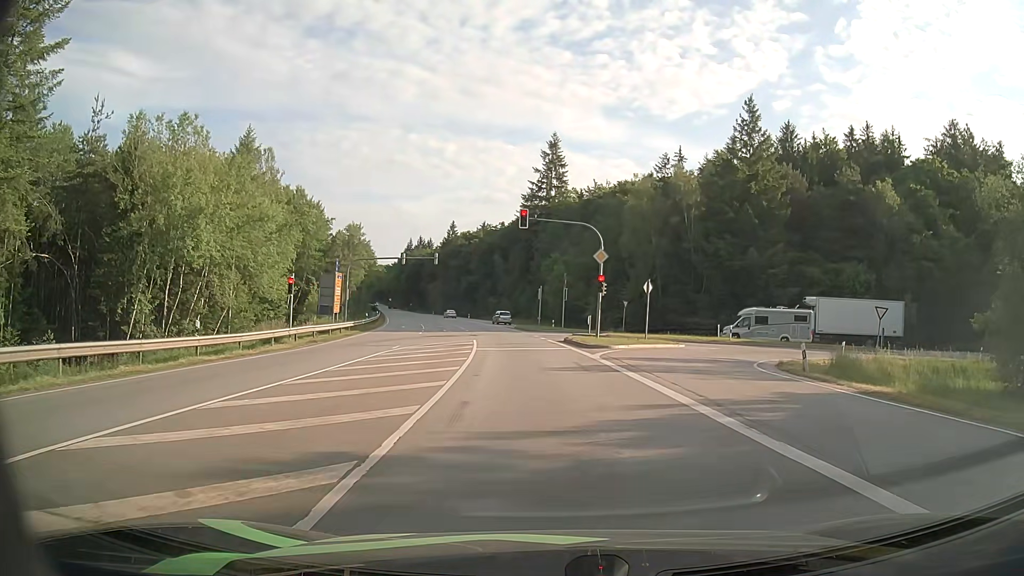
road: secondary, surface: asphalt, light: Day
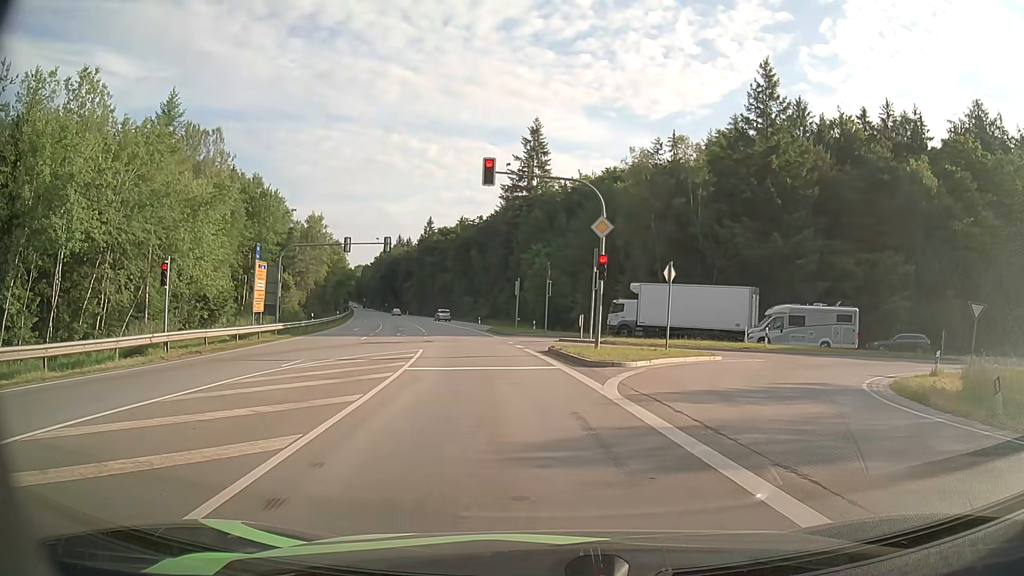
(+0.2, +10.3) m; +2°
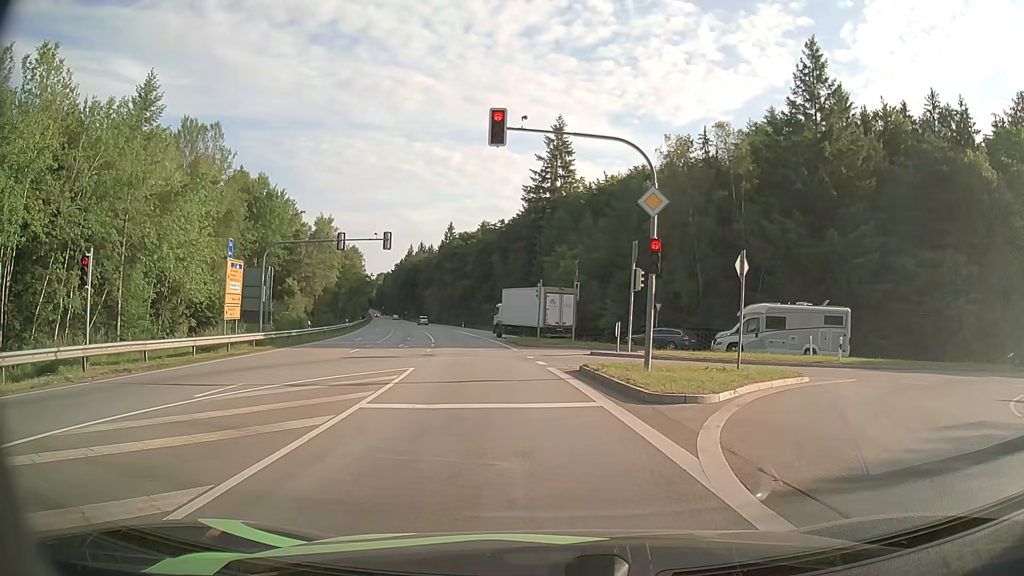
(0.0, +6.2) m; -1°
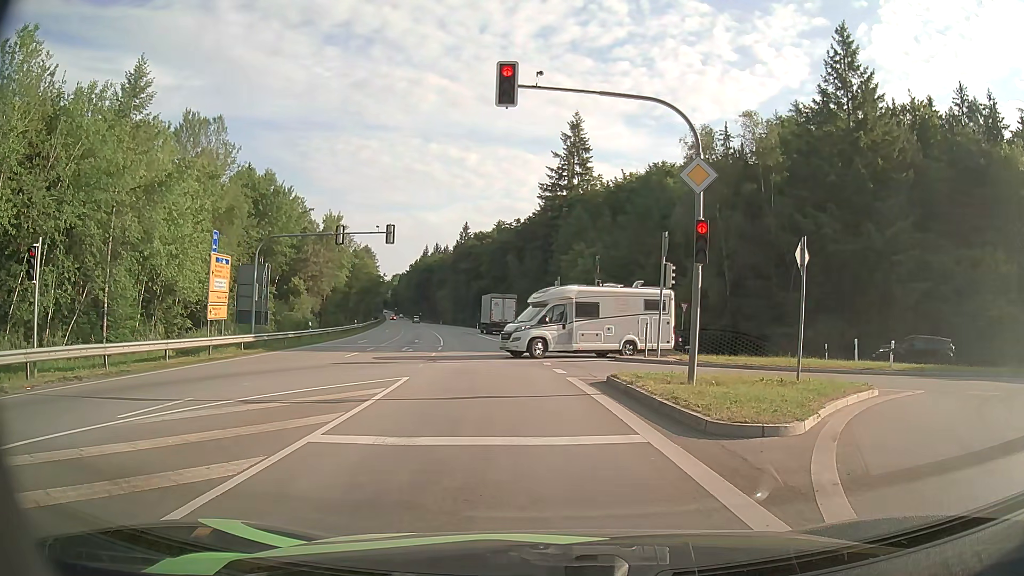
(0.0, +3.2) m; 0°
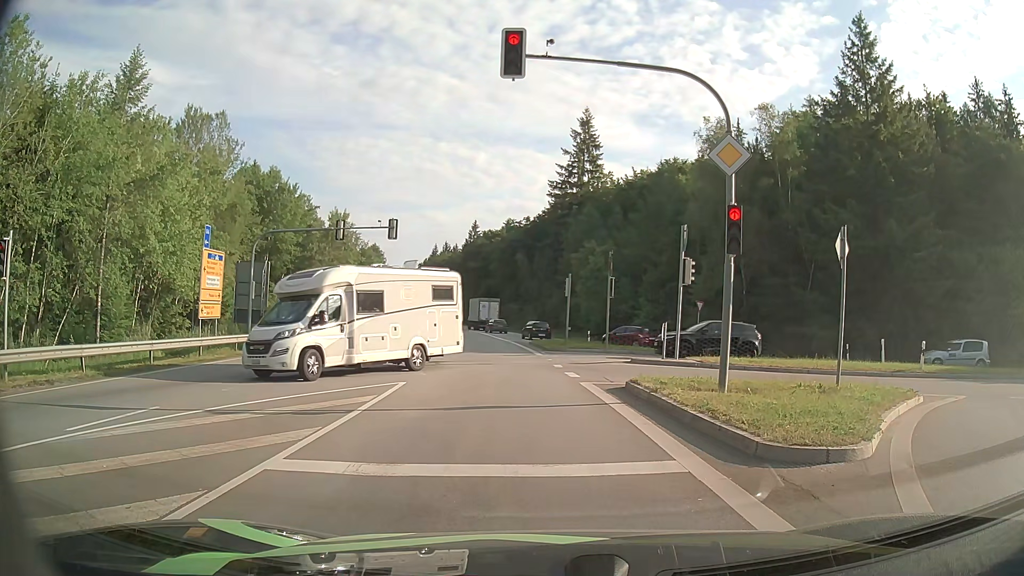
(0.0, +1.6) m; 0°
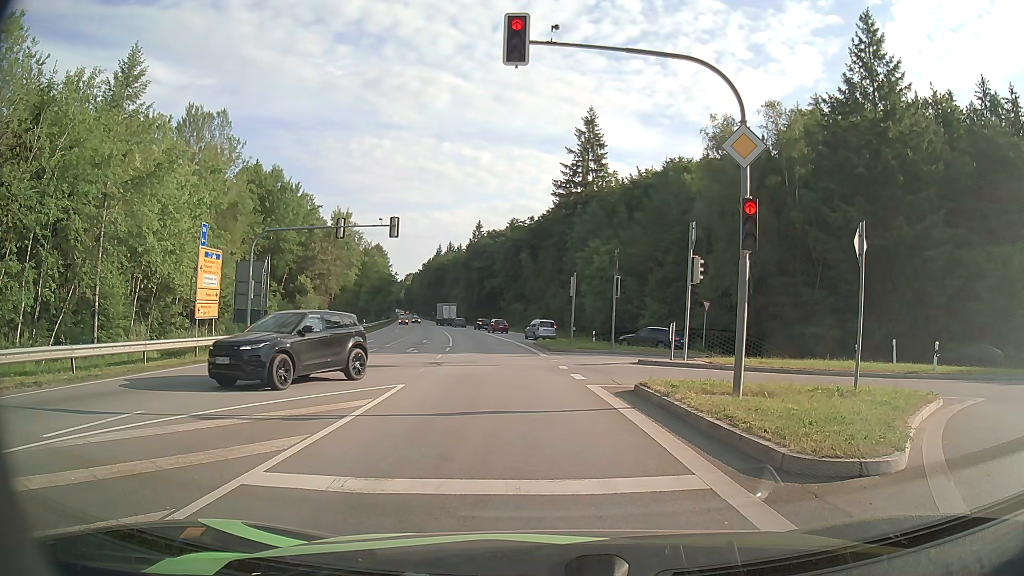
(0.0, +0.7) m; 0°
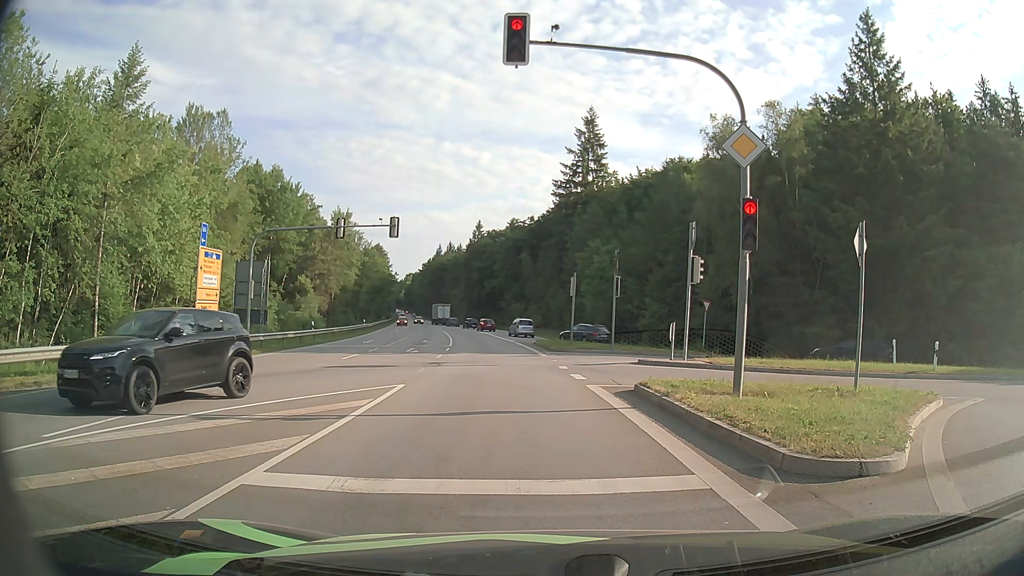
(0.0, 0.0) m; 0°
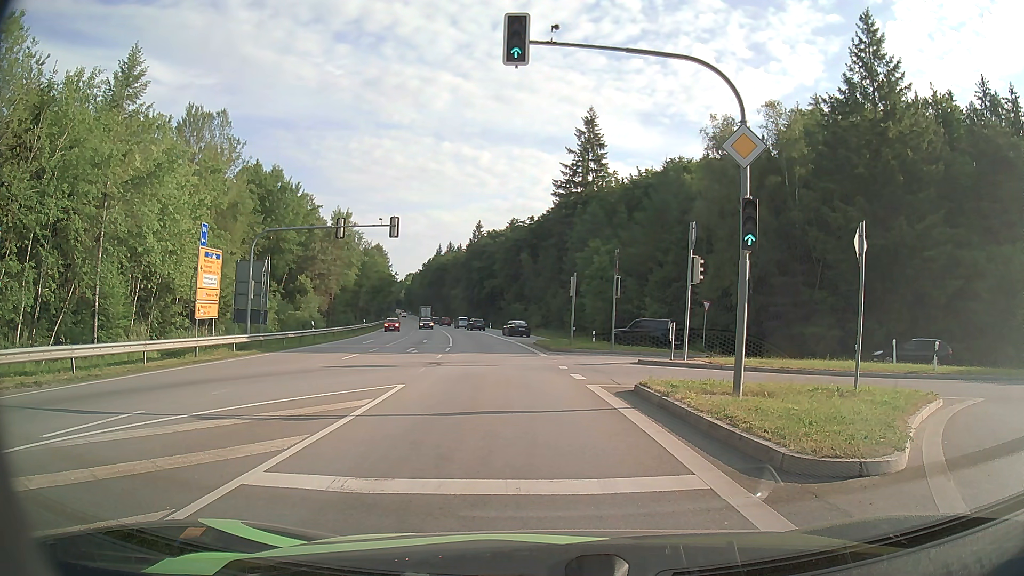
(0.0, 0.0) m; 0°
